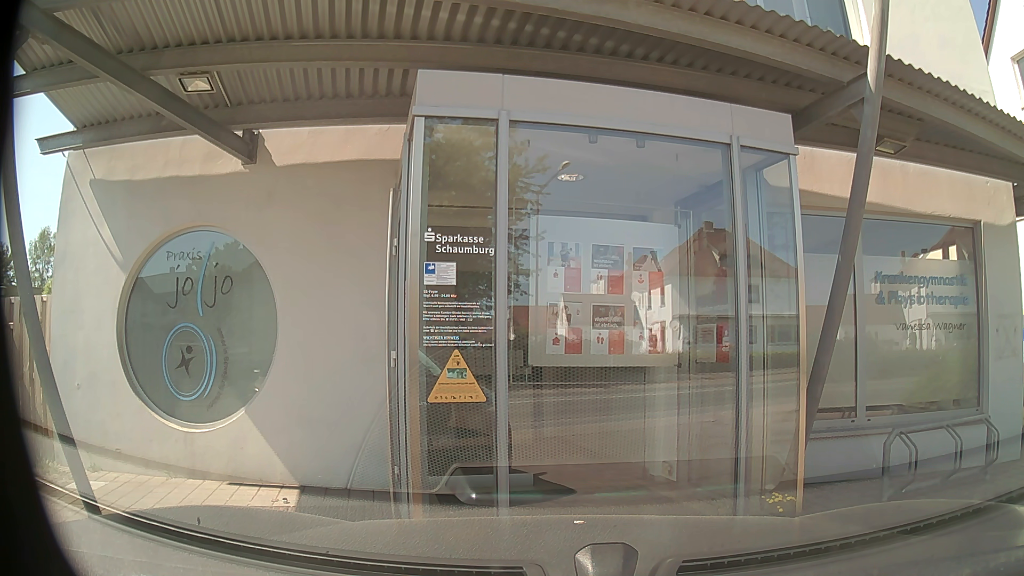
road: secondary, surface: asphalt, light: Day
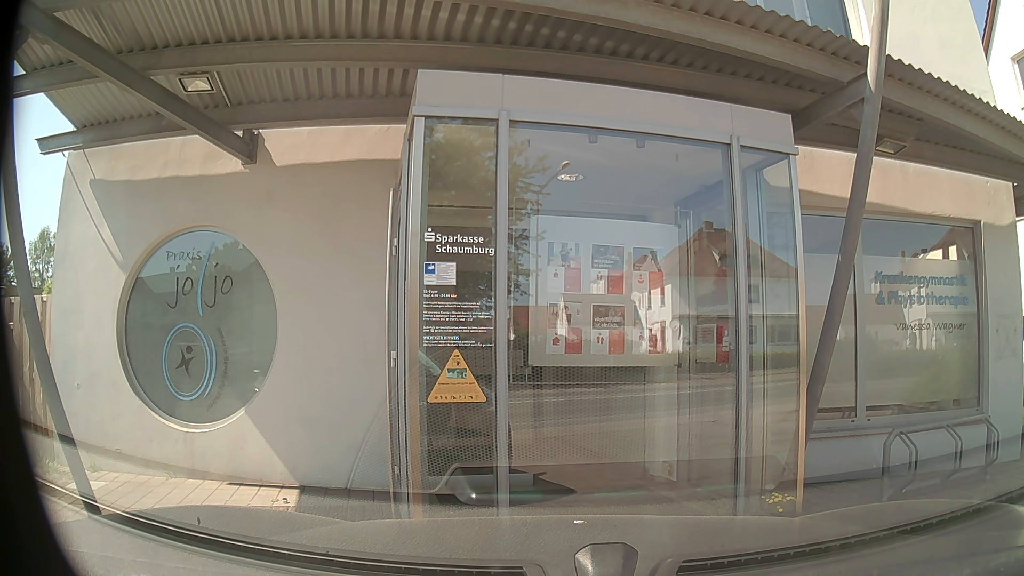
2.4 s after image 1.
(0.0, 0.0) m; 0°
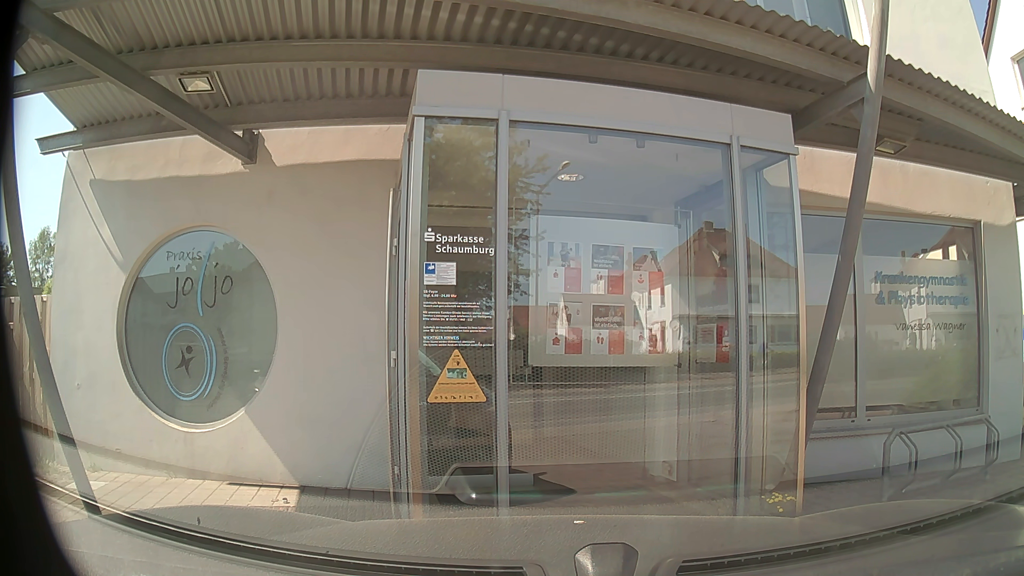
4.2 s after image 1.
(0.0, 0.0) m; 0°
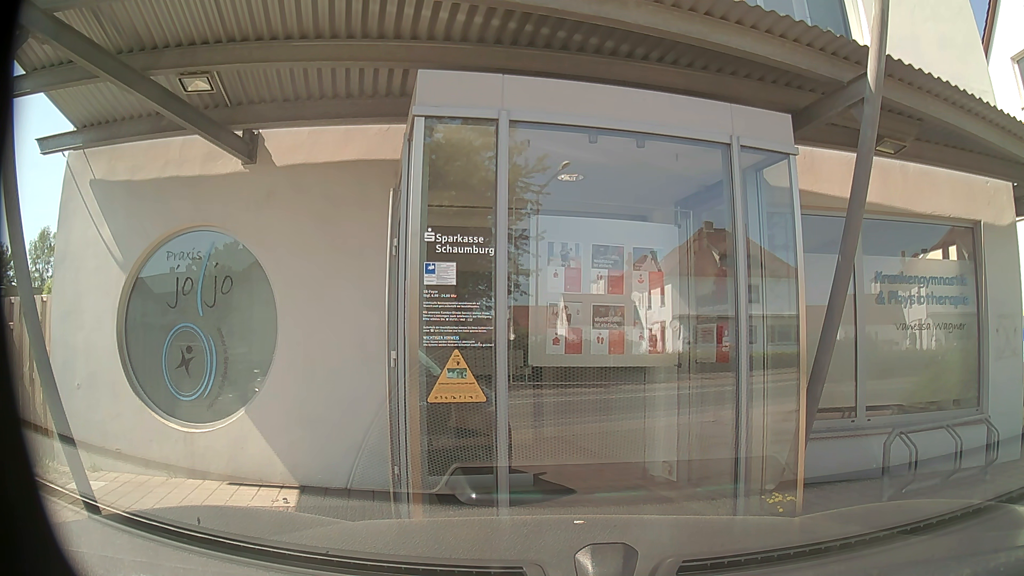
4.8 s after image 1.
(0.0, 0.0) m; 0°
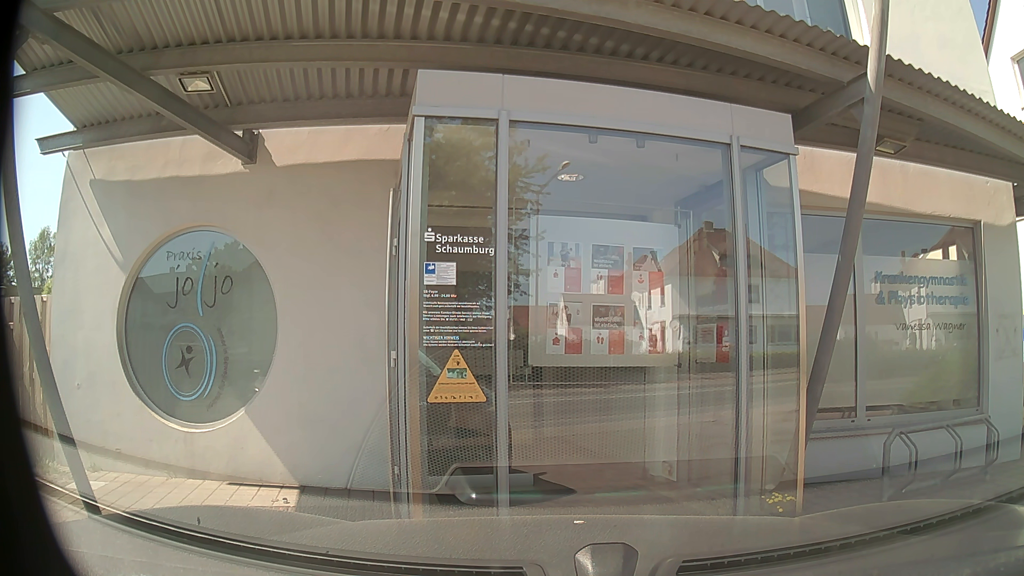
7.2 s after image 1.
(0.0, 0.0) m; 0°
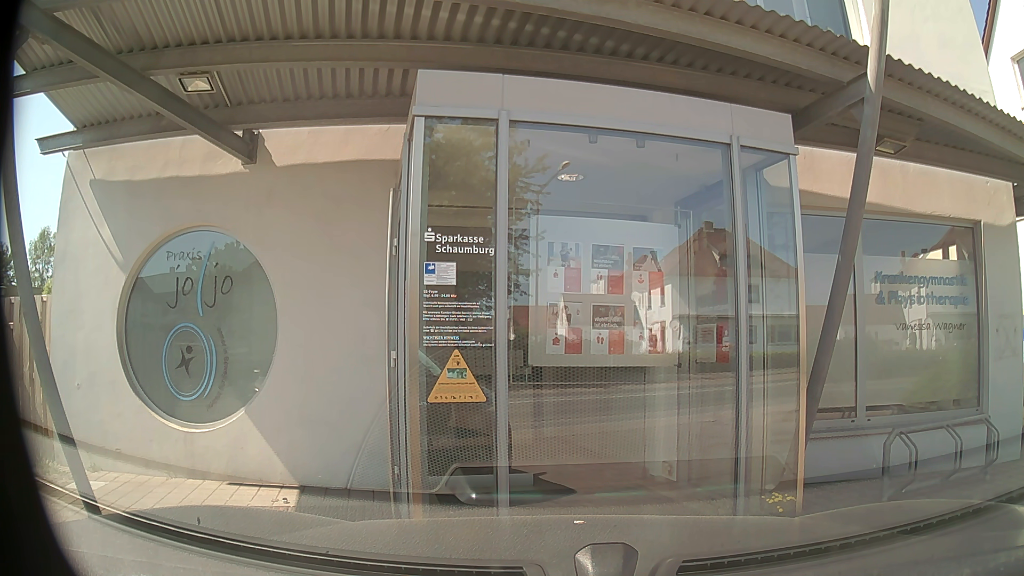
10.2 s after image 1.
(0.0, 0.0) m; 0°
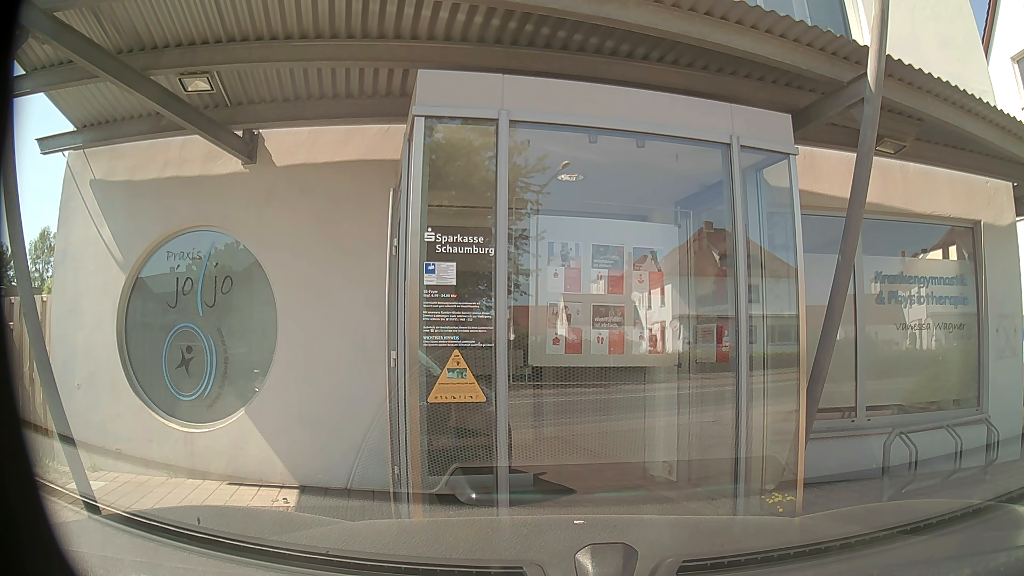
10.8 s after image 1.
(0.0, 0.0) m; 0°
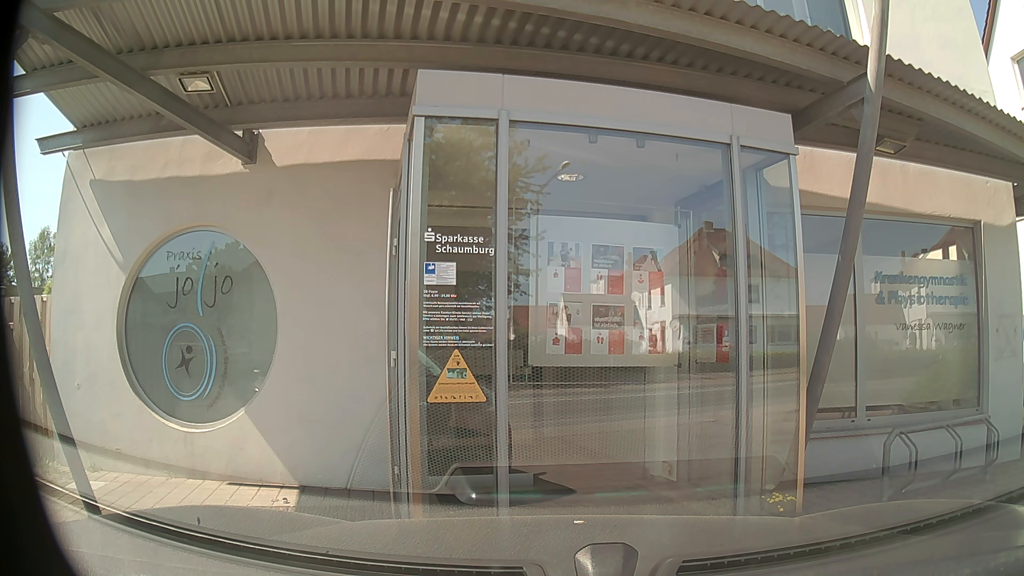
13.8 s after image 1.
(0.0, 0.0) m; 0°
